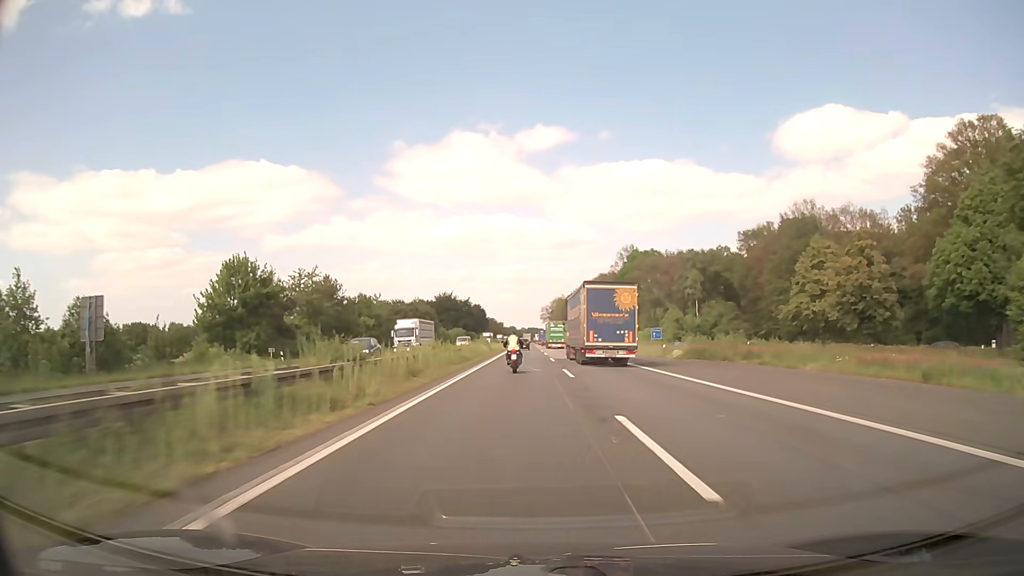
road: motorway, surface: asphalt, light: Day
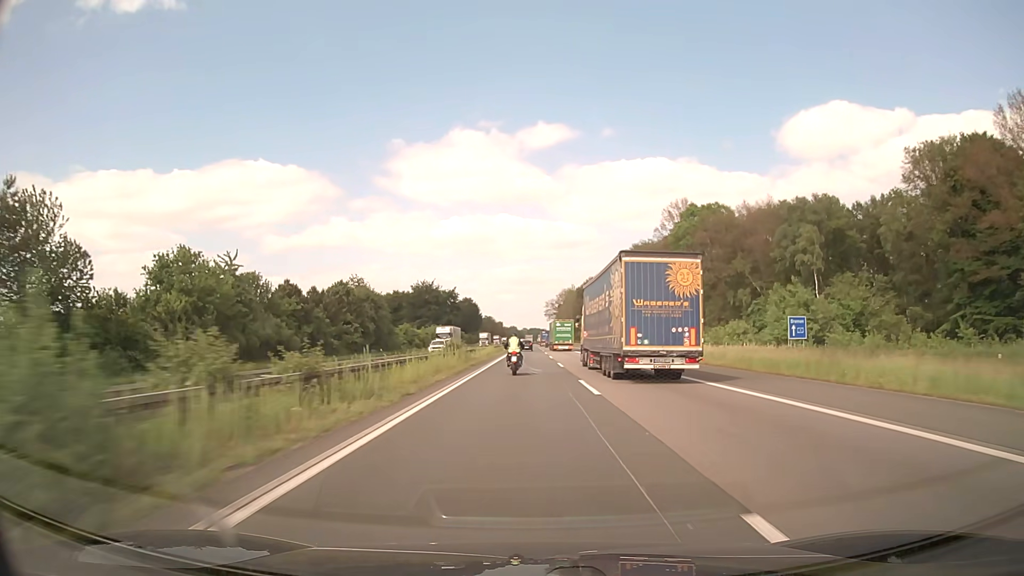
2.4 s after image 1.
(-0.1, +61.1) m; 0°
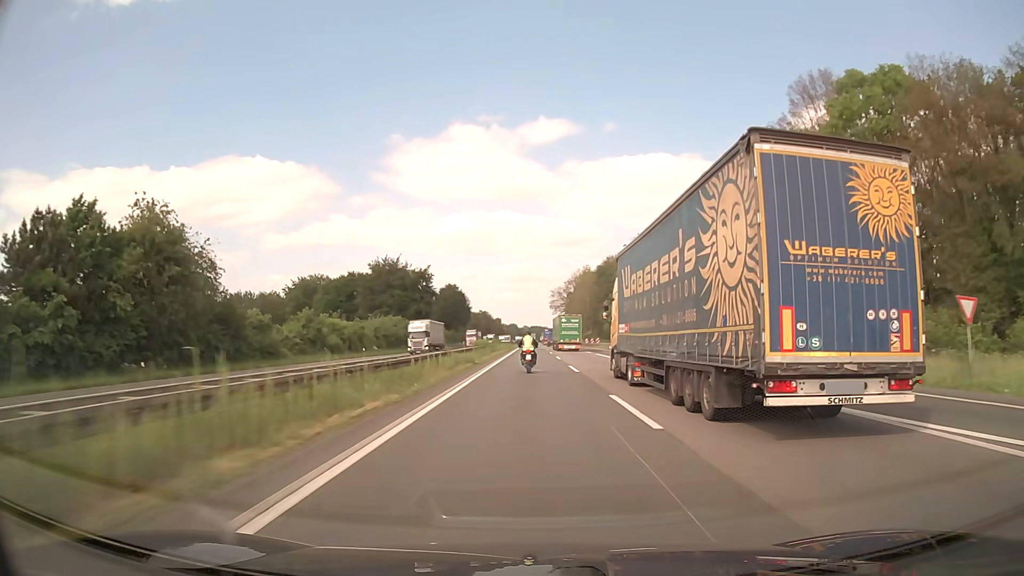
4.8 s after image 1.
(0.0, +61.7) m; 0°
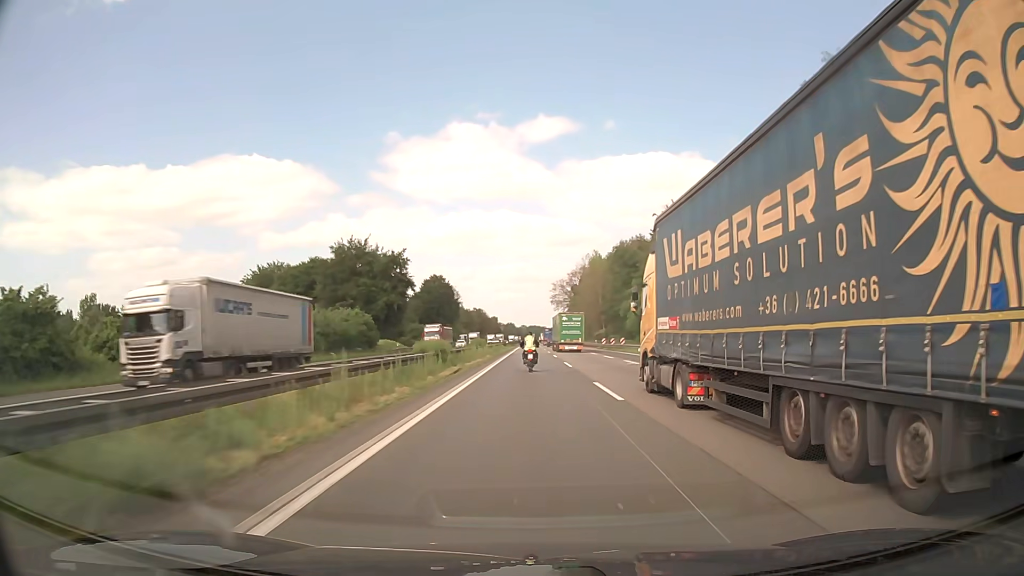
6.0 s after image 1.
(0.0, +31.0) m; 0°
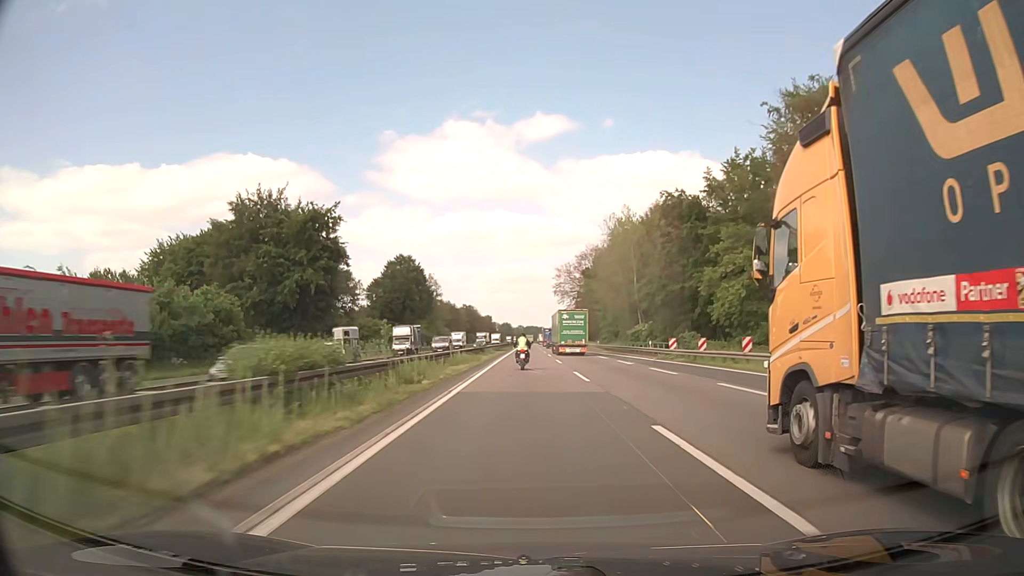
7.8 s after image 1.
(+0.1, +47.1) m; 0°
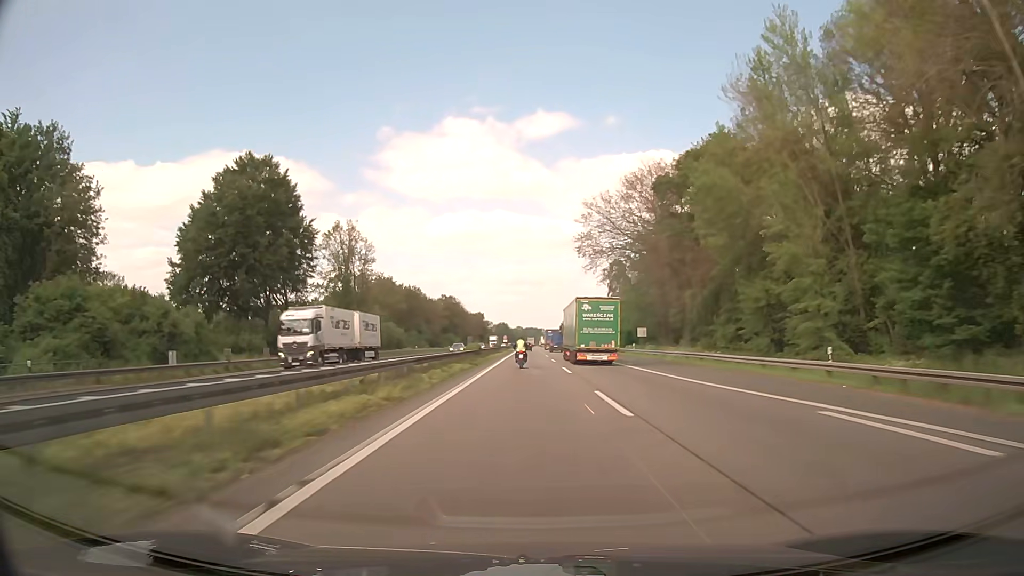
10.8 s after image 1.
(+0.1, +82.1) m; 0°
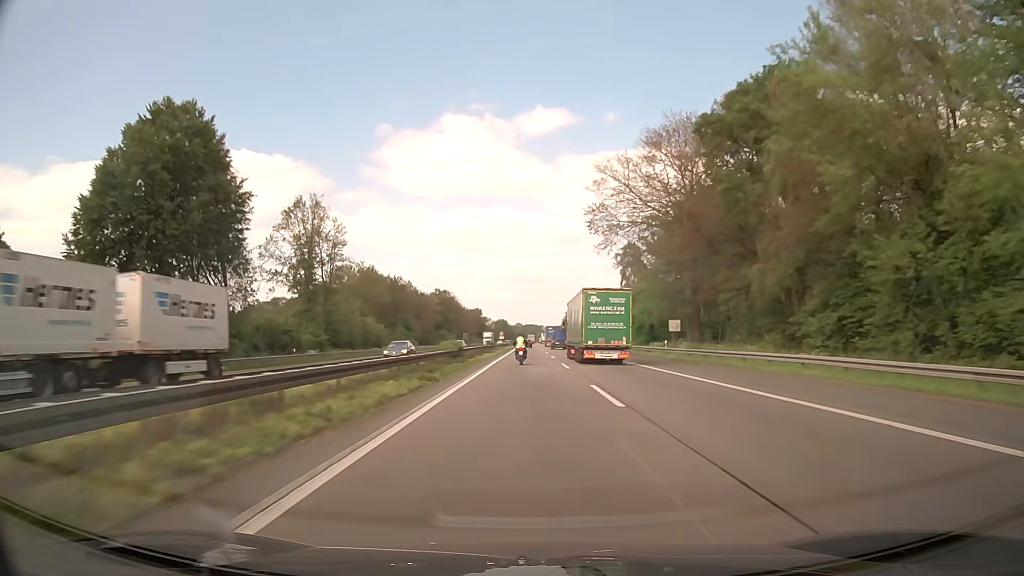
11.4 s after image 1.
(0.0, +16.9) m; 0°
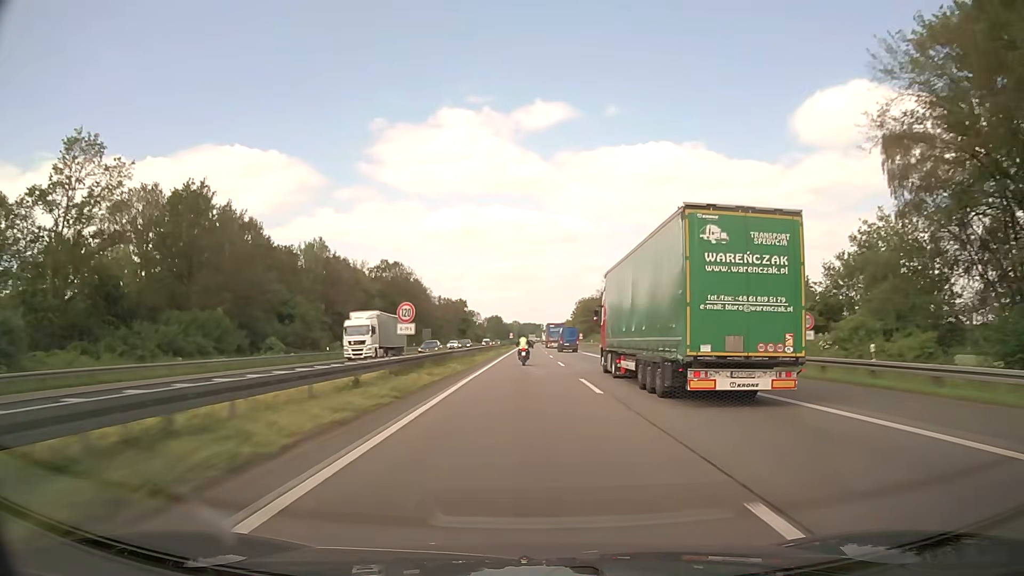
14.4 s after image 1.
(+0.1, +86.6) m; 0°
(0, +10) (0, +20) (0, +30) (0, +40) (0, +50) (0, +60) (0, +70) (0, +80) (0, +90) (0, +100) m
